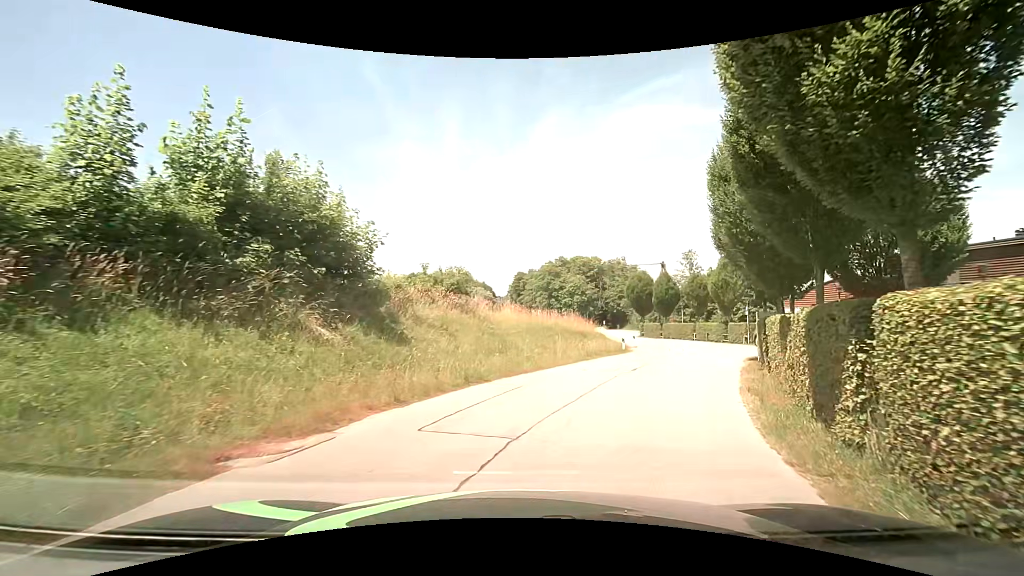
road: residential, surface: asphalt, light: Day
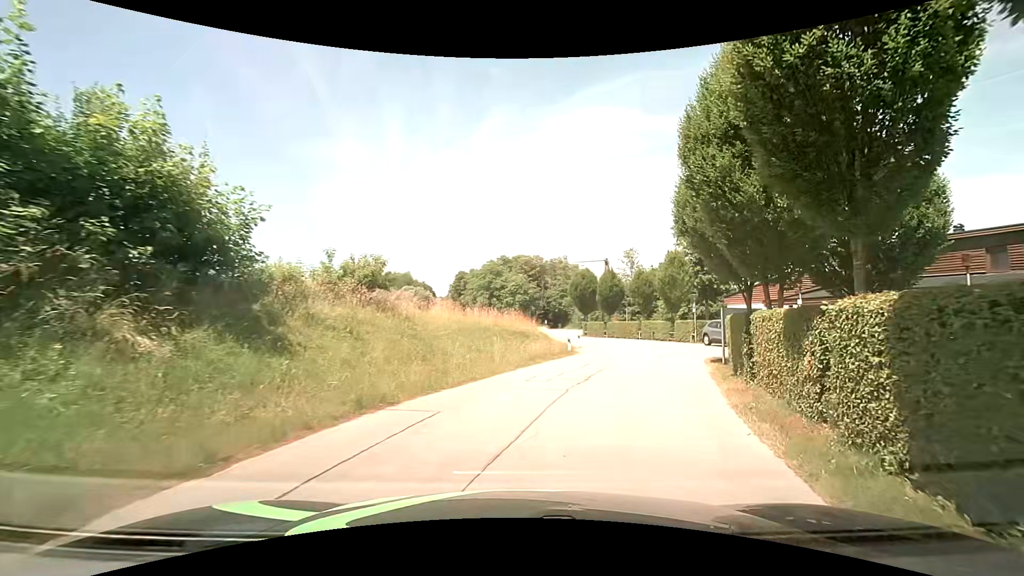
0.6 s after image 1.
(+0.2, +3.3) m; +7°
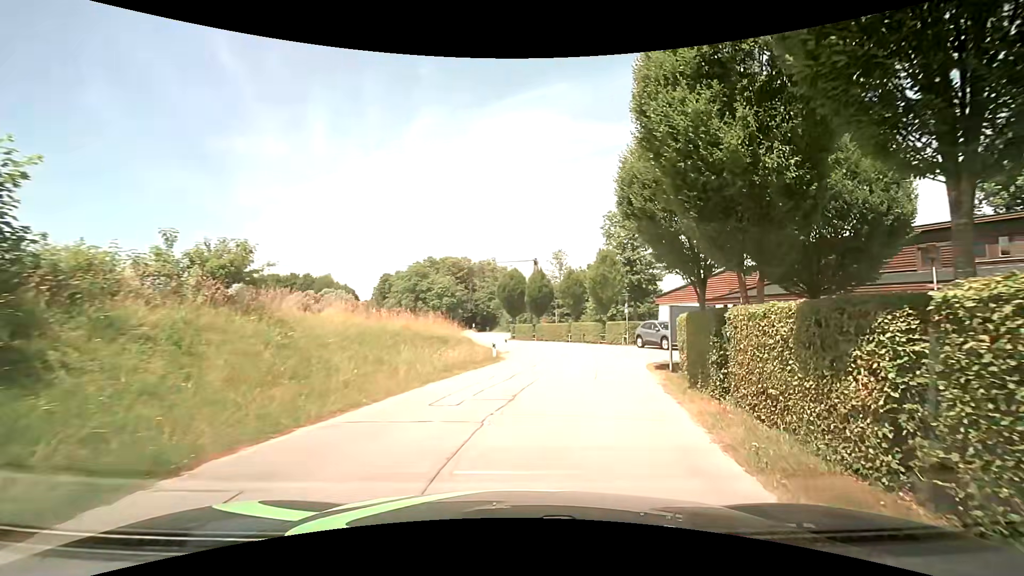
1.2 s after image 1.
(+0.2, +3.2) m; +6°
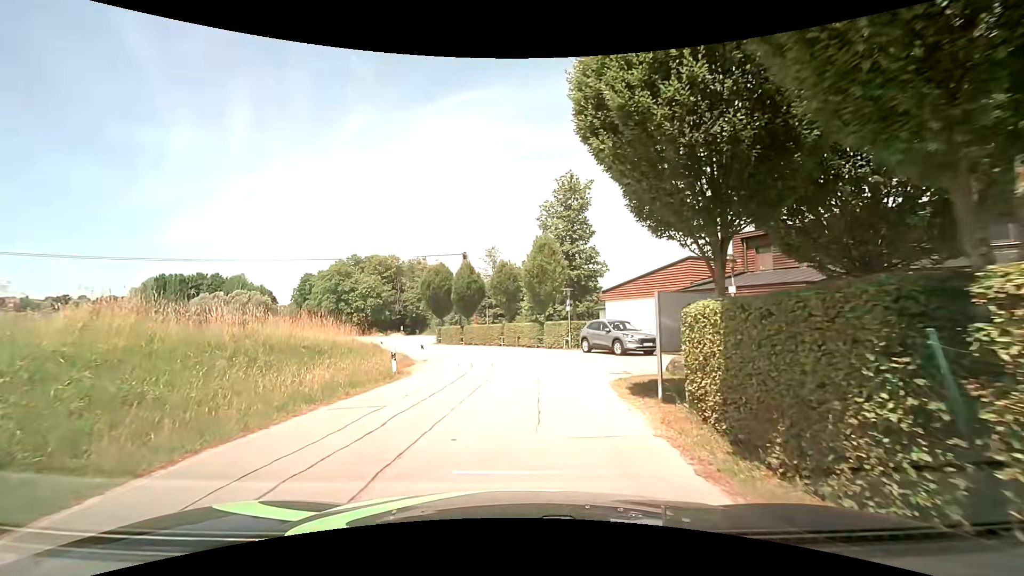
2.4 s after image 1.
(+0.7, +6.0) m; +8°
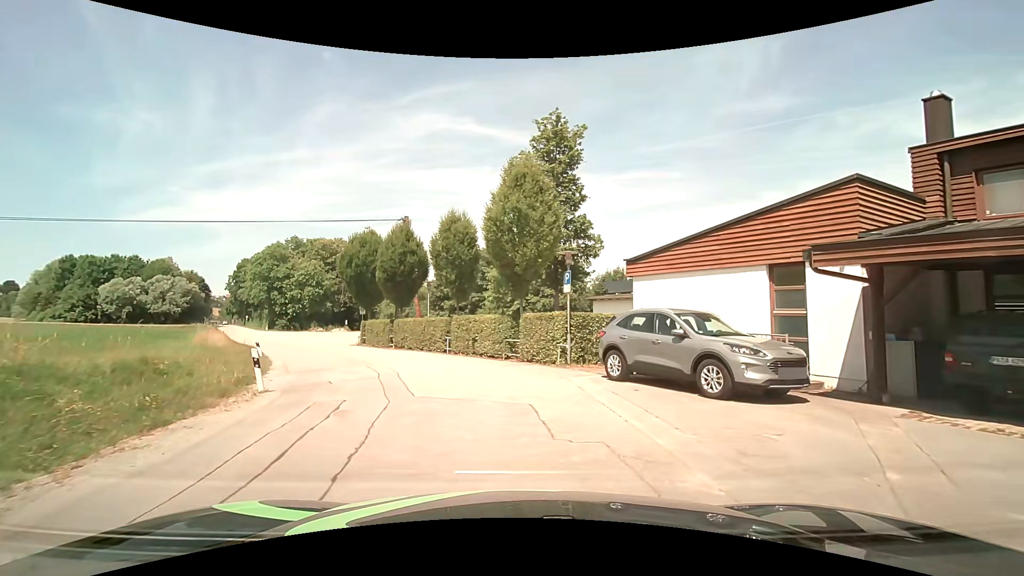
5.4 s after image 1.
(+0.4, +13.8) m; +6°
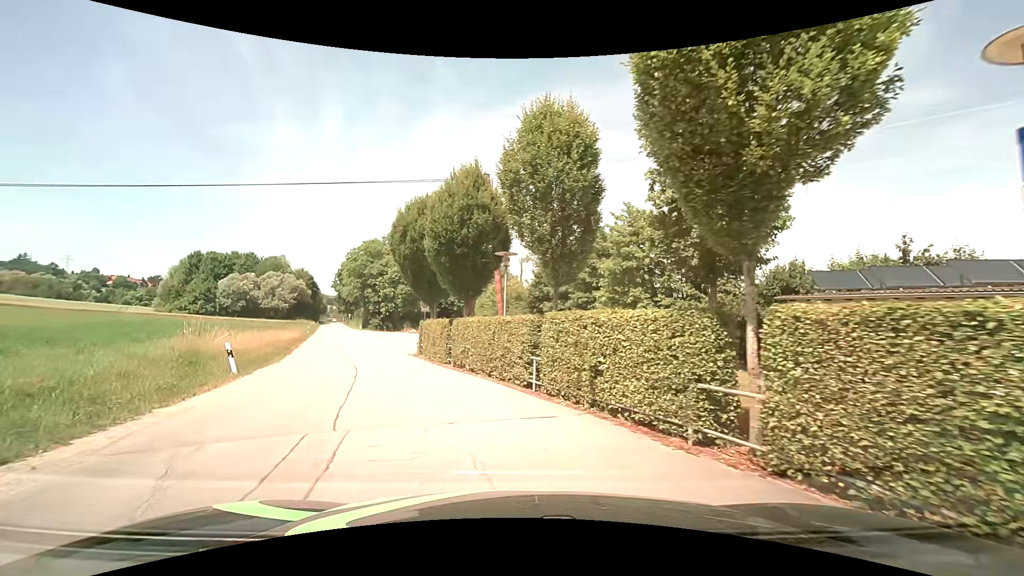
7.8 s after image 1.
(-0.9, +11.7) m; -11°
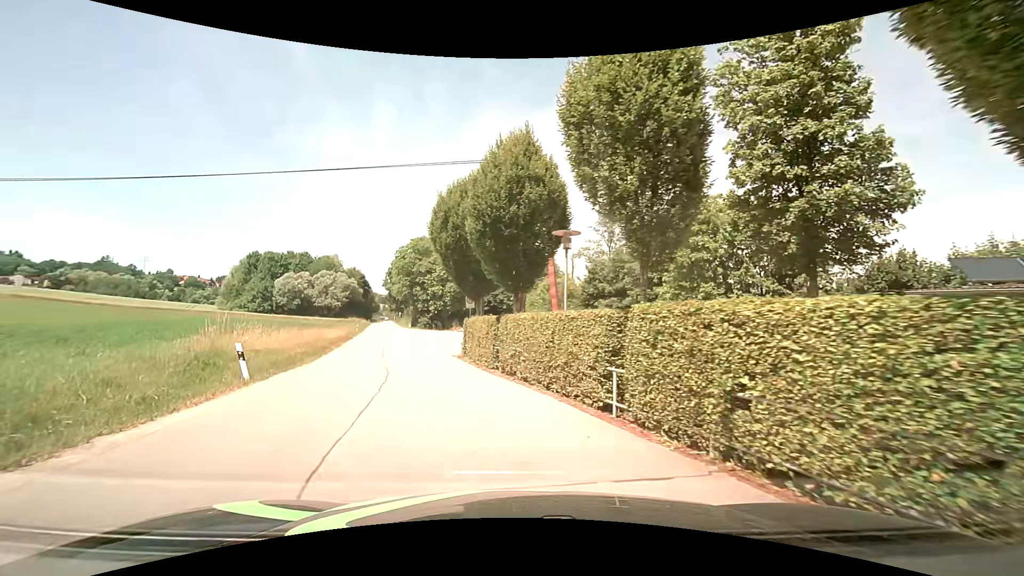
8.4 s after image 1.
(-0.2, +3.0) m; -5°
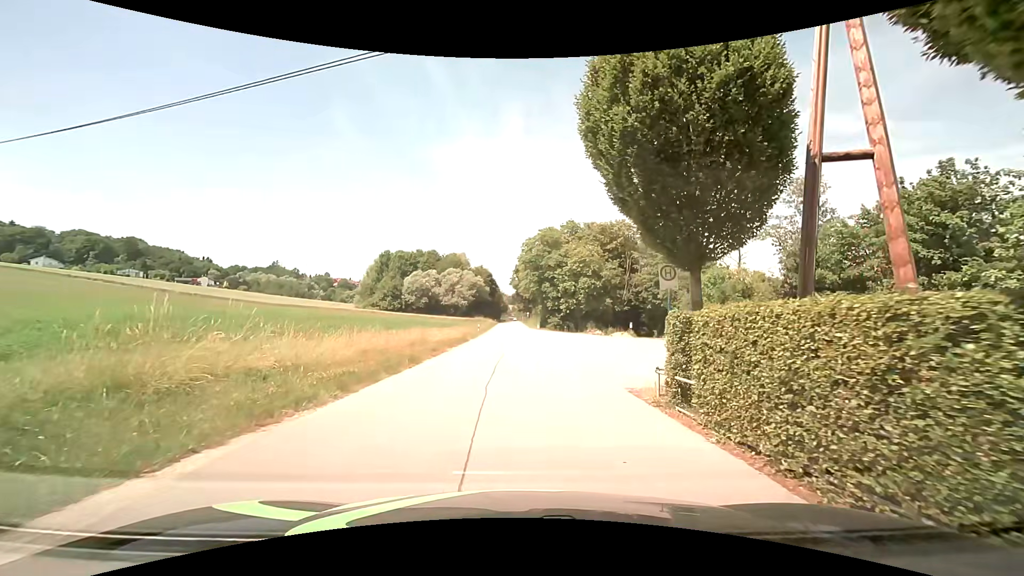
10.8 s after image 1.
(-2.3, +11.7) m; -14°
(0, +10) (0, +20) (0, +30) (0, +40) (0, +50) (-1, +60) (-1, +70) (-2, +80) (-2, +90) (-3, +100) m
